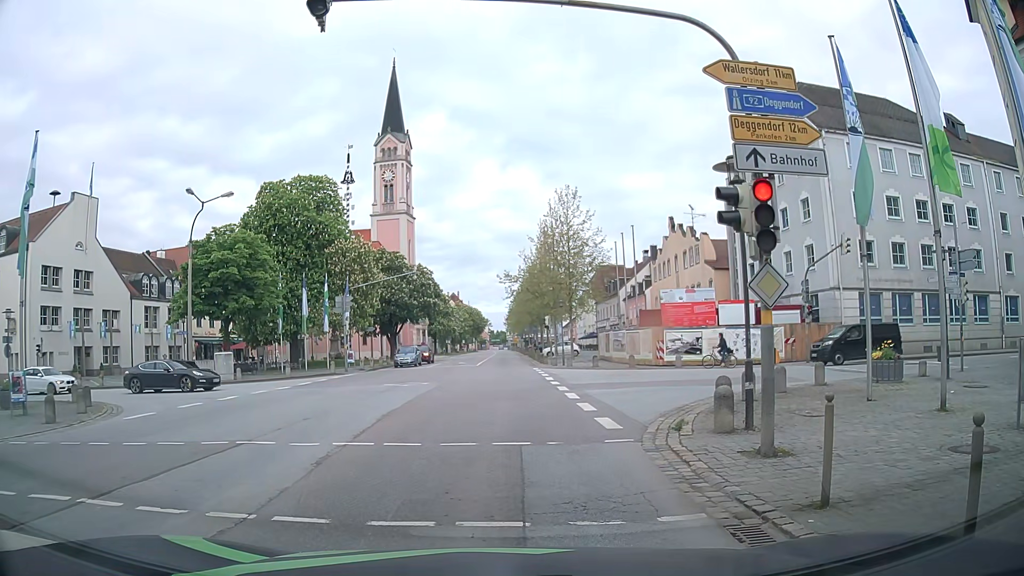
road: primary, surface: asphalt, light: Day
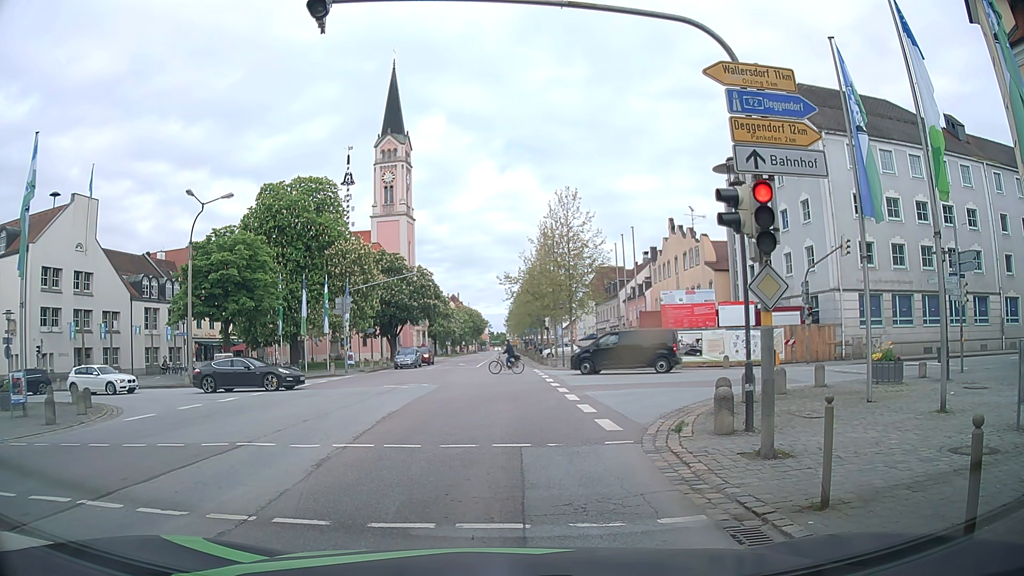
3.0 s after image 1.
(0.0, +0.1) m; 0°
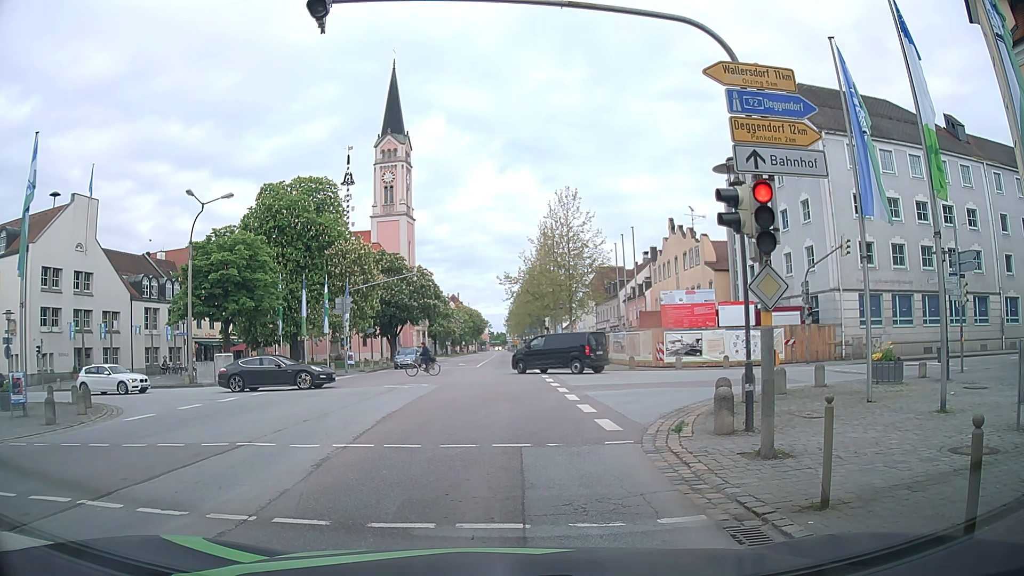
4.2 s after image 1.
(0.0, 0.0) m; 0°
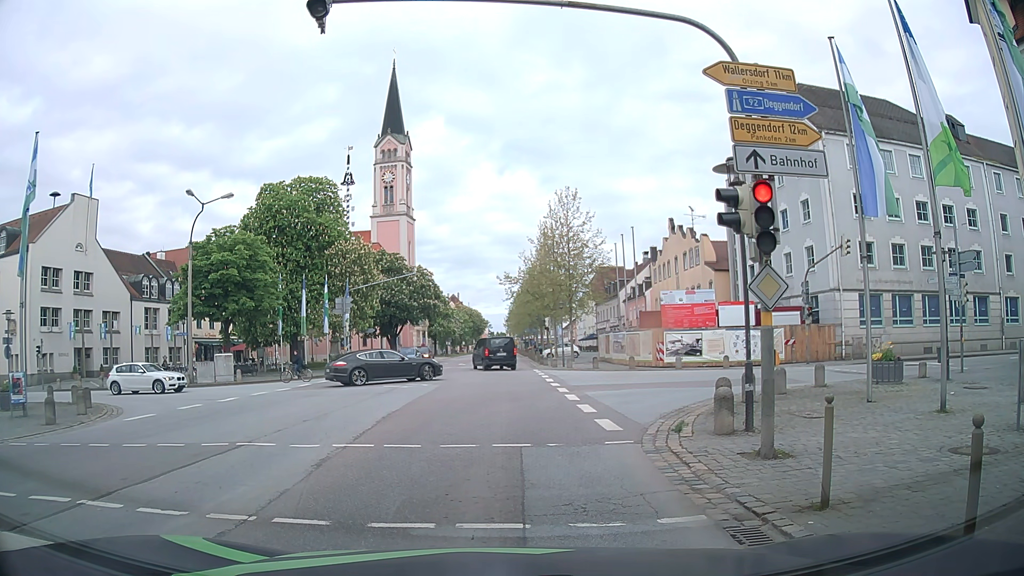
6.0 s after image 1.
(0.0, 0.0) m; 0°
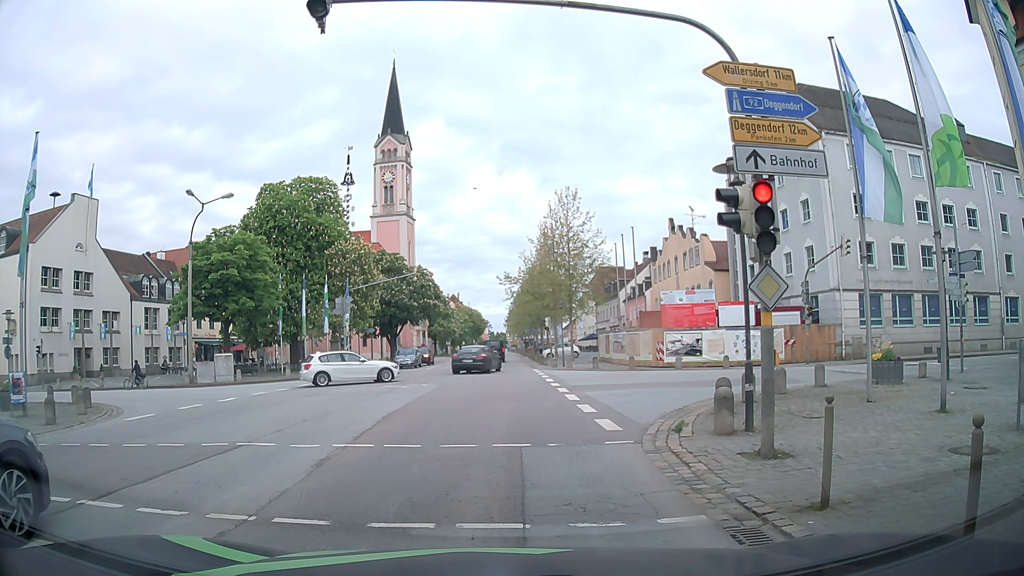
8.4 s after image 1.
(0.0, 0.0) m; 0°
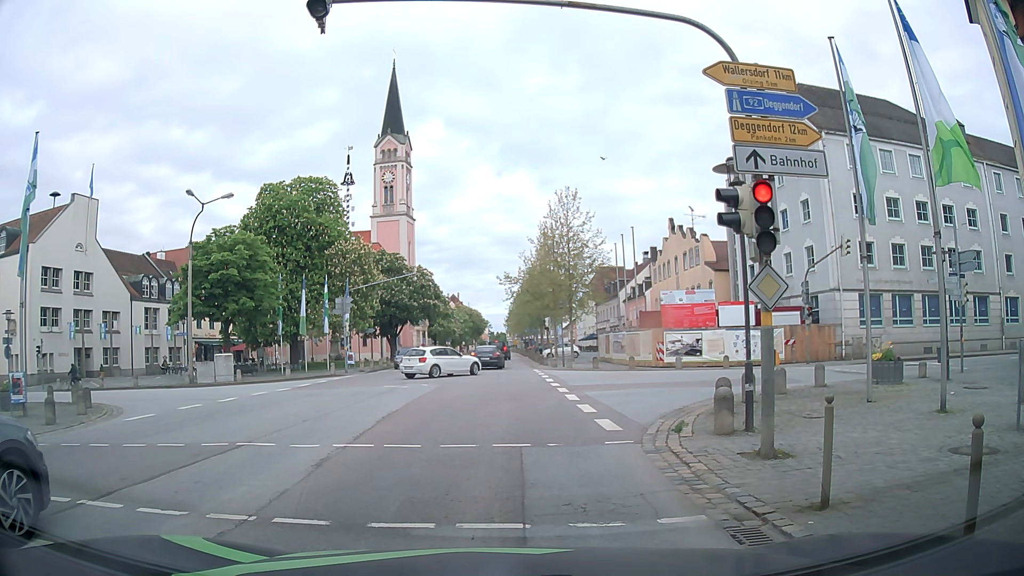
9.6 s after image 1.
(0.0, 0.0) m; 0°
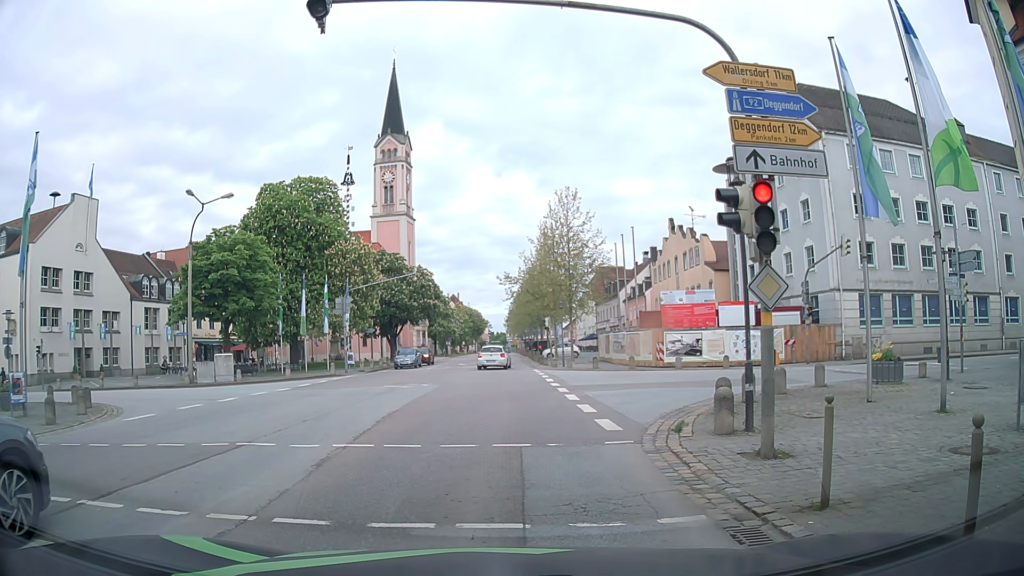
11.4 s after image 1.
(0.0, 0.0) m; 0°
(-1, +10) (-1, +20) (-2, +30) (-3, +40) (-4, +50) (-4, +60) (-5, +70) (-6, +80) (-7, +90) (-7, +100) m
